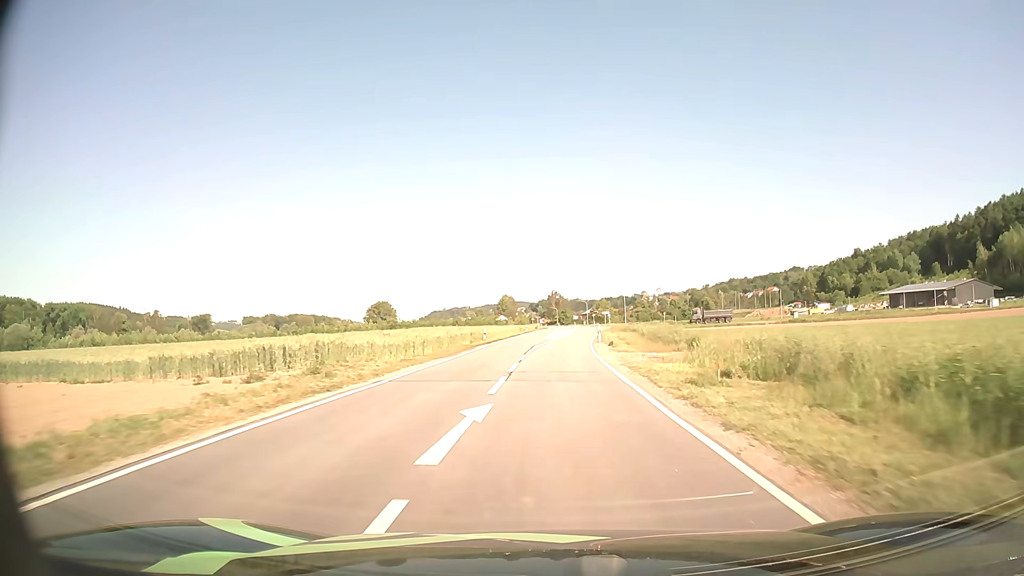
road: secondary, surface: asphalt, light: Day
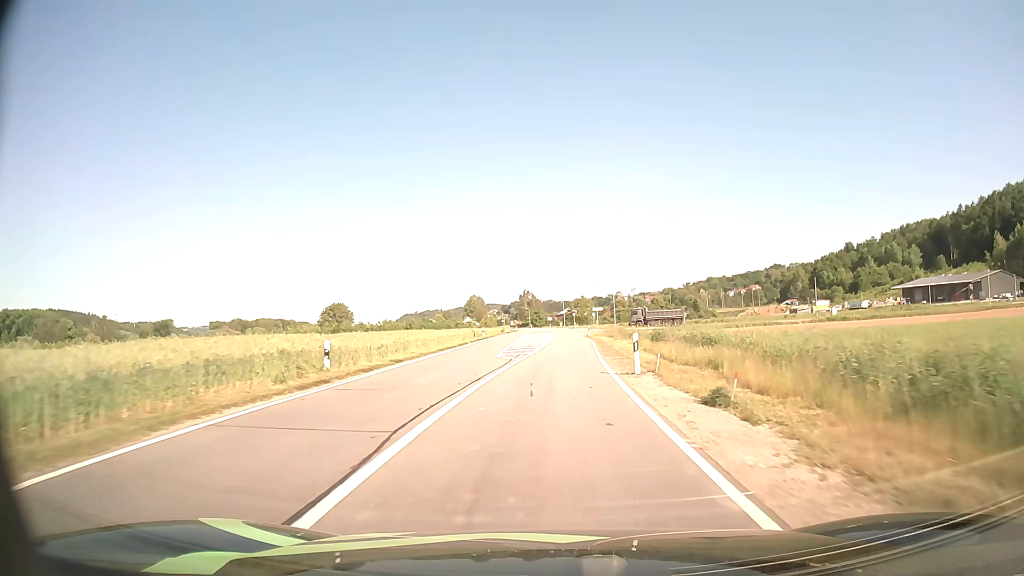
(+0.5, +29.9) m; +2°
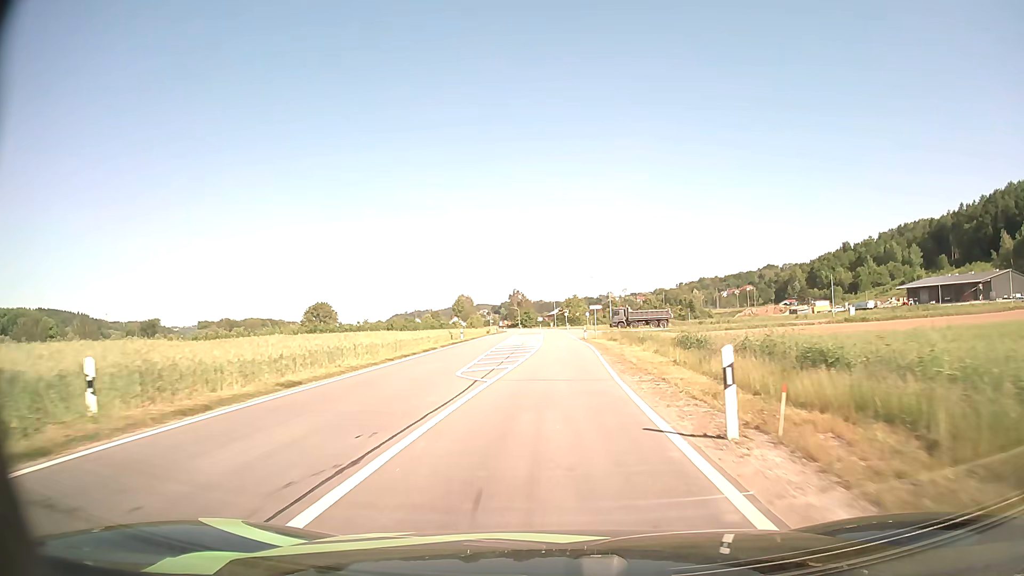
(+0.1, +9.7) m; +1°
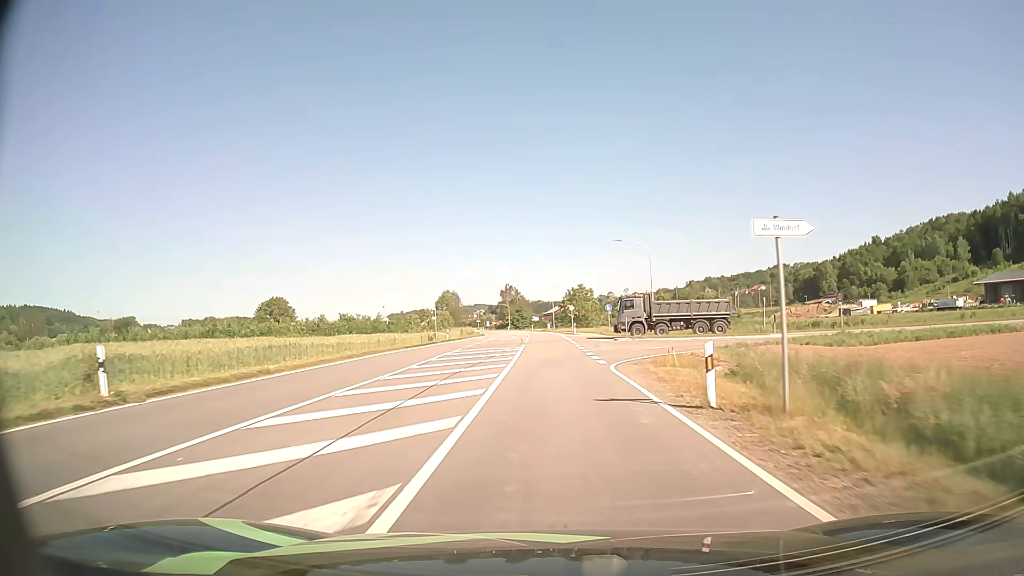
(+0.6, +47.2) m; 0°
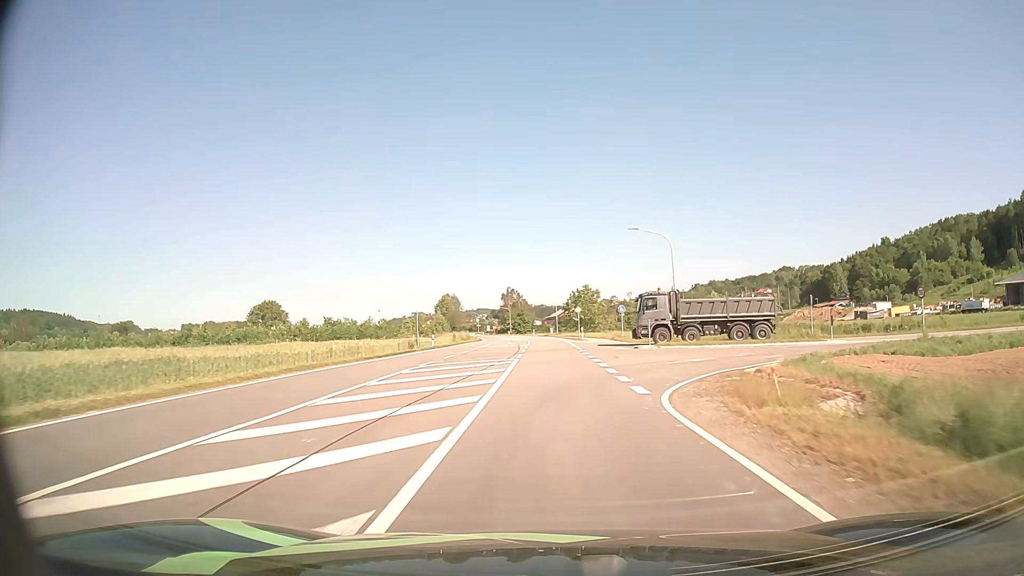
(0.0, +9.3) m; -1°
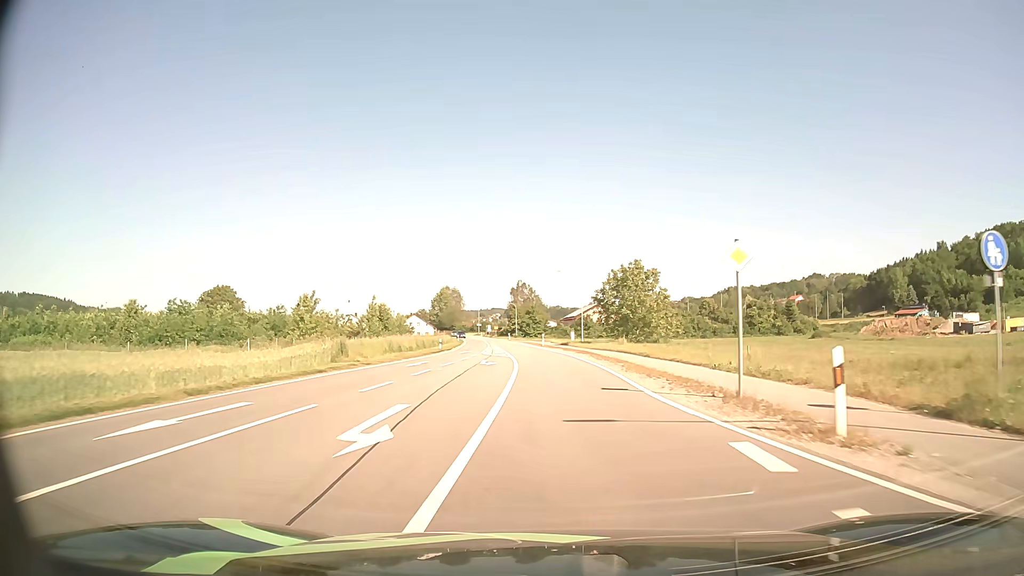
(-0.4, +46.8) m; -1°
